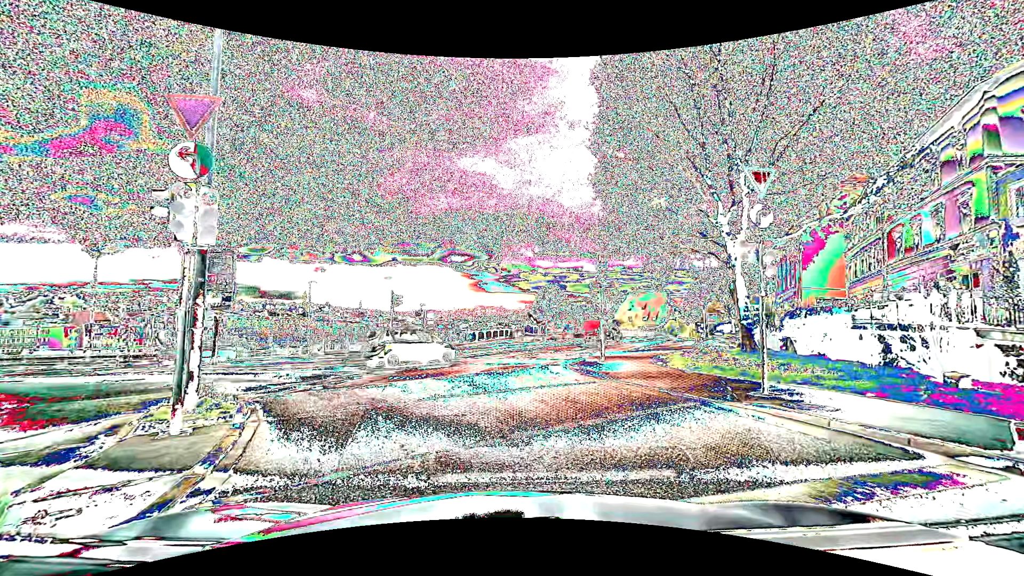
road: primary_link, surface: asphalt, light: Day
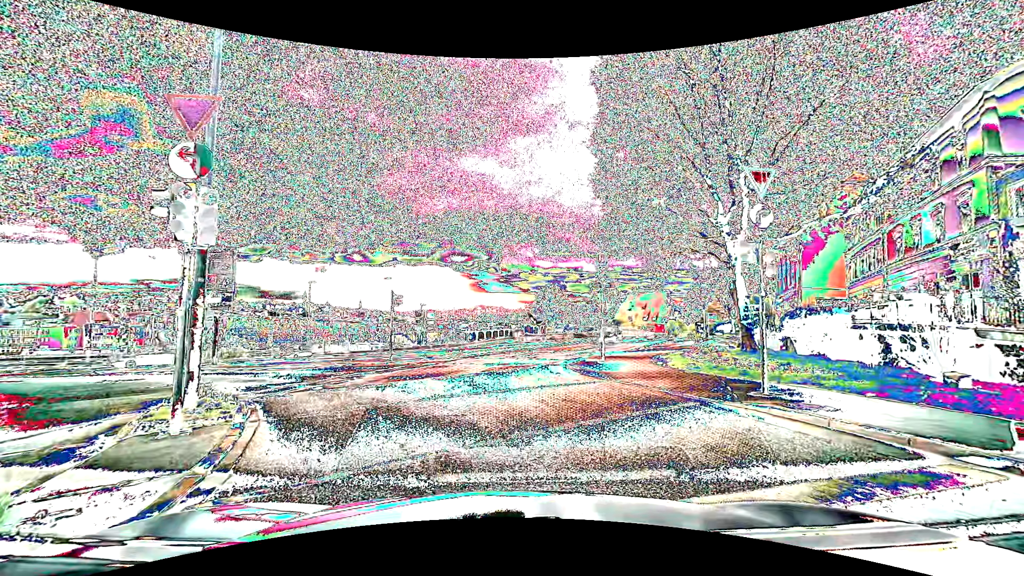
(0.0, 0.0) m; 0°
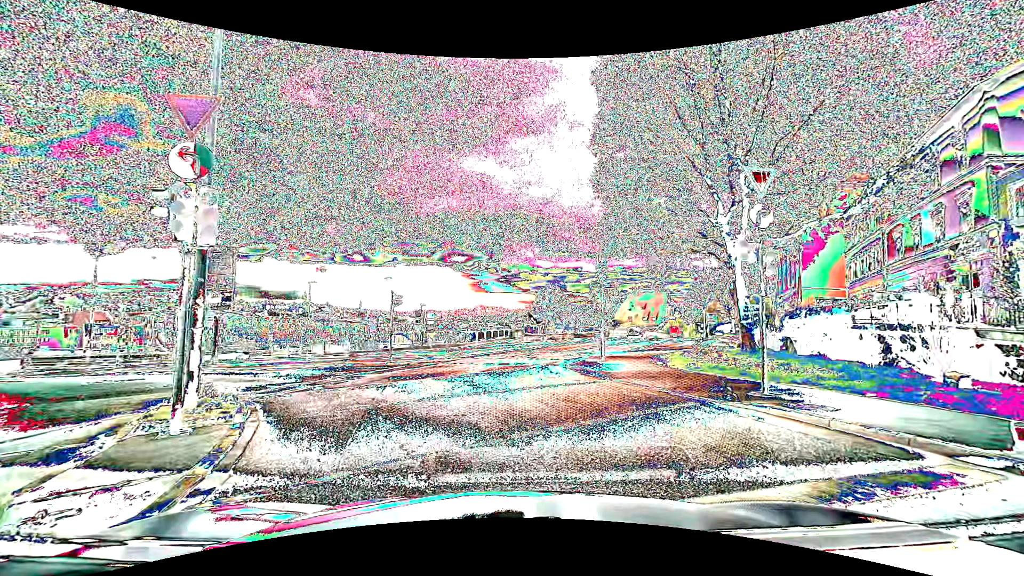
(0.0, 0.0) m; 0°
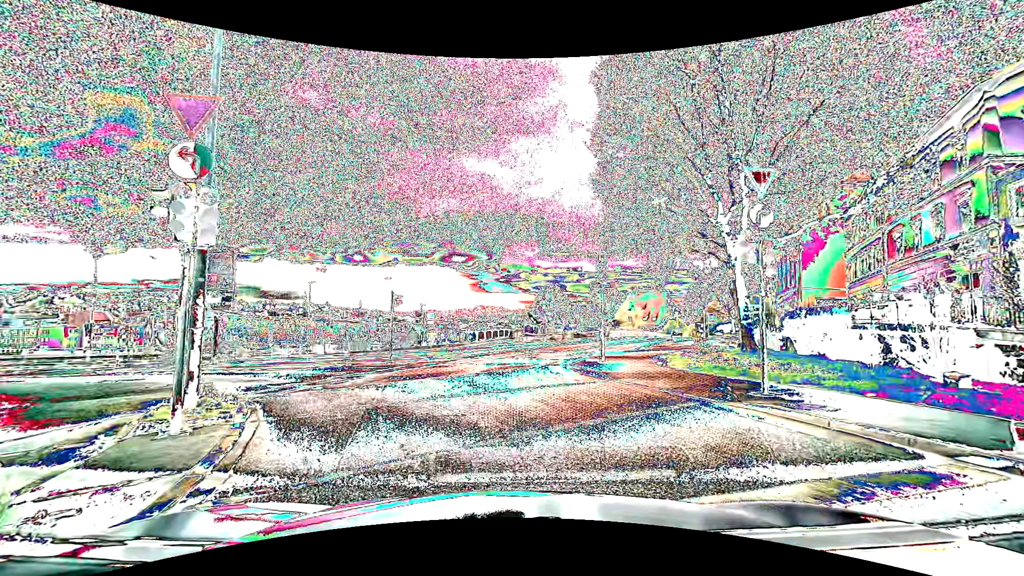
(0.0, 0.0) m; 0°
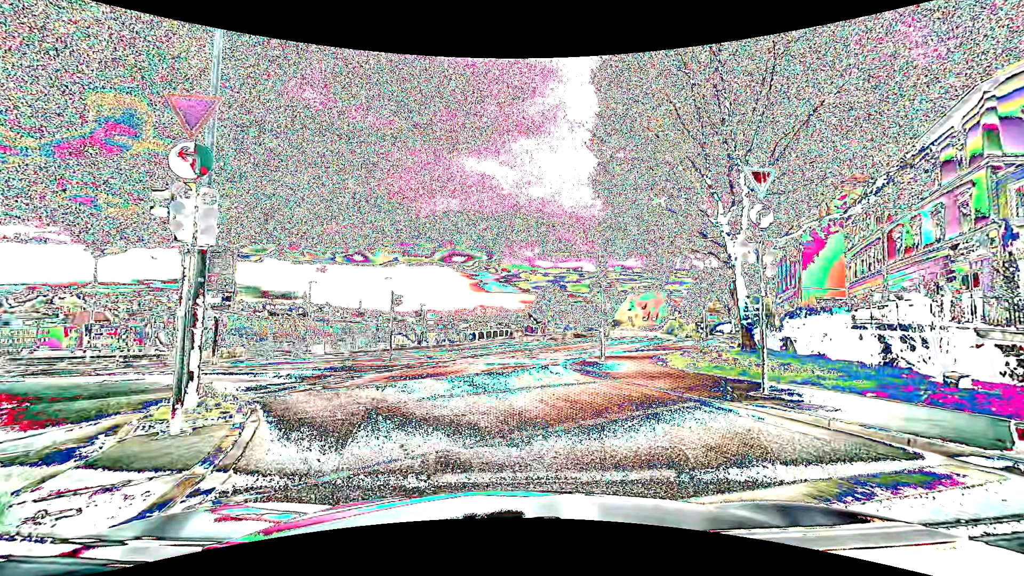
(0.0, 0.0) m; 0°
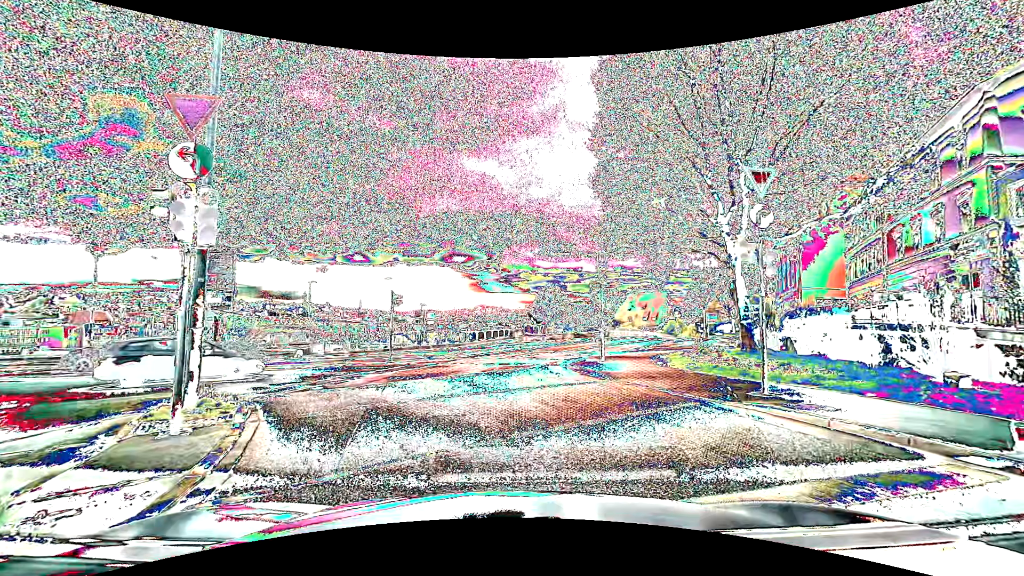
(0.0, 0.0) m; 0°
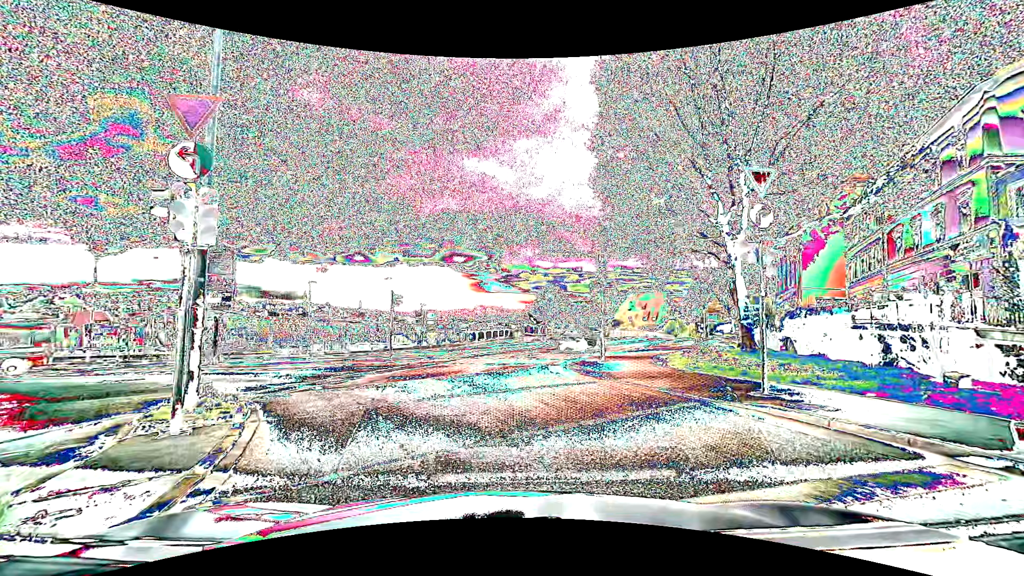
(0.0, 0.0) m; 0°
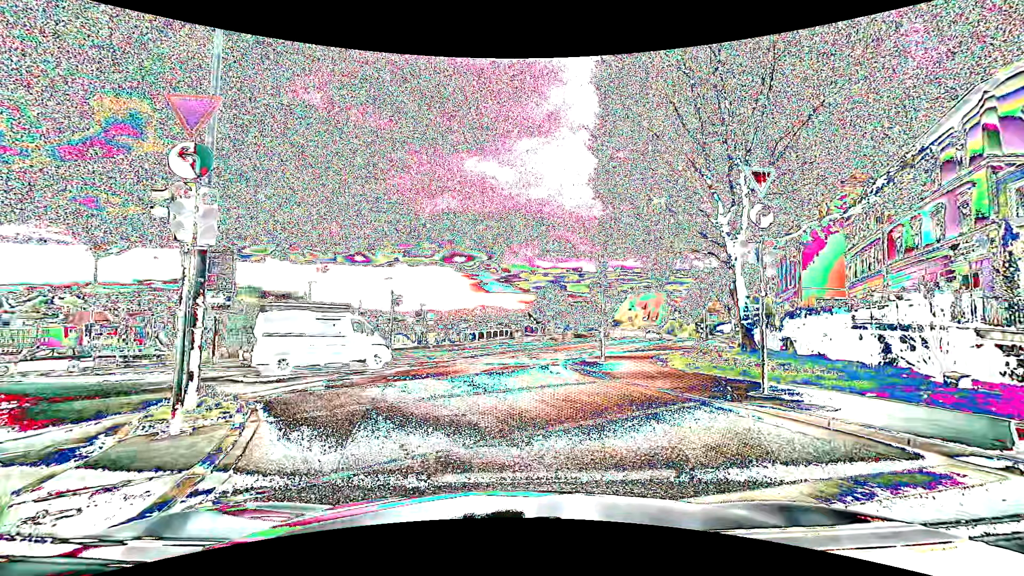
(0.0, 0.0) m; 0°
